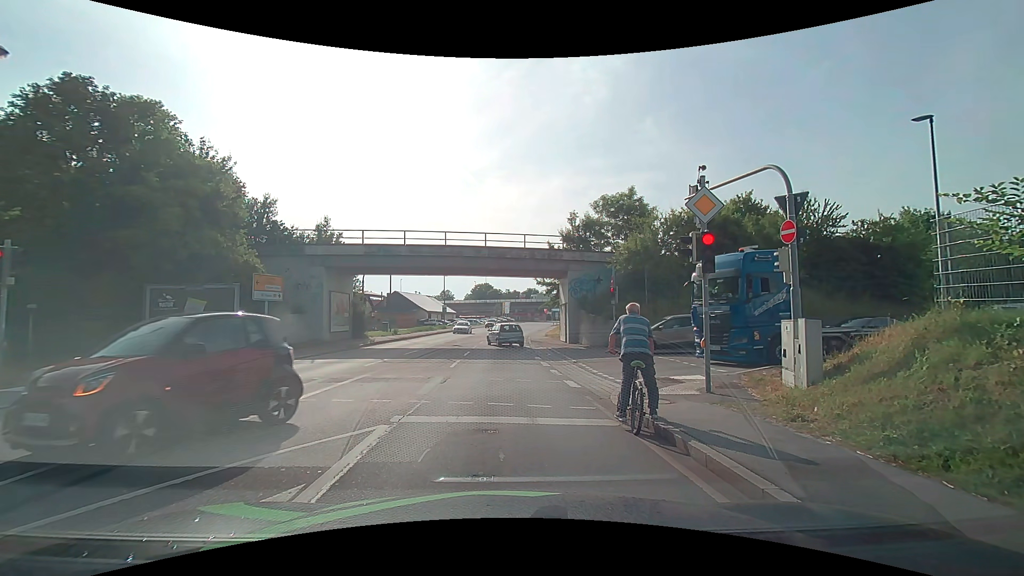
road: primary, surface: asphalt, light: Day
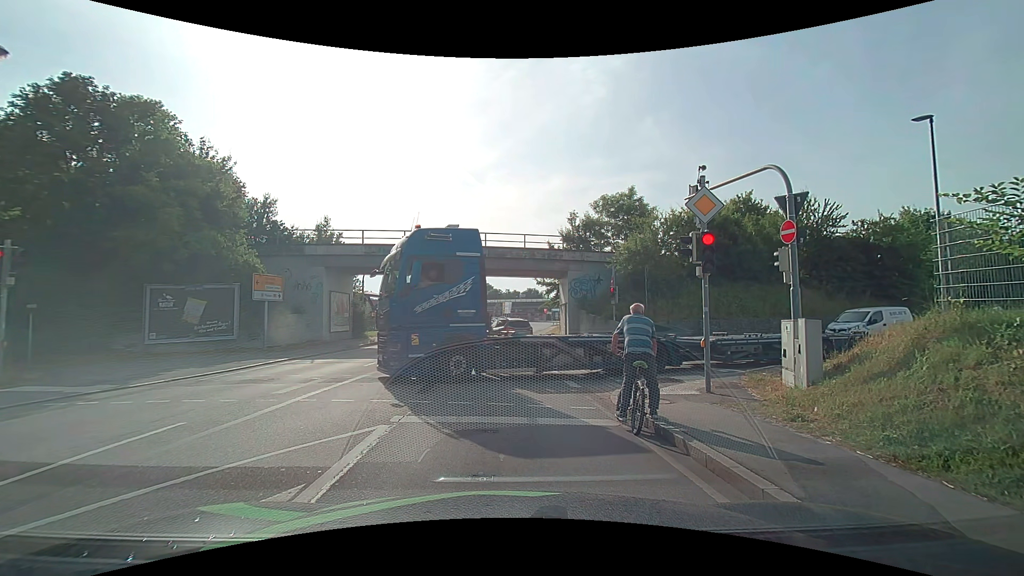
(0.0, 0.0) m; 0°
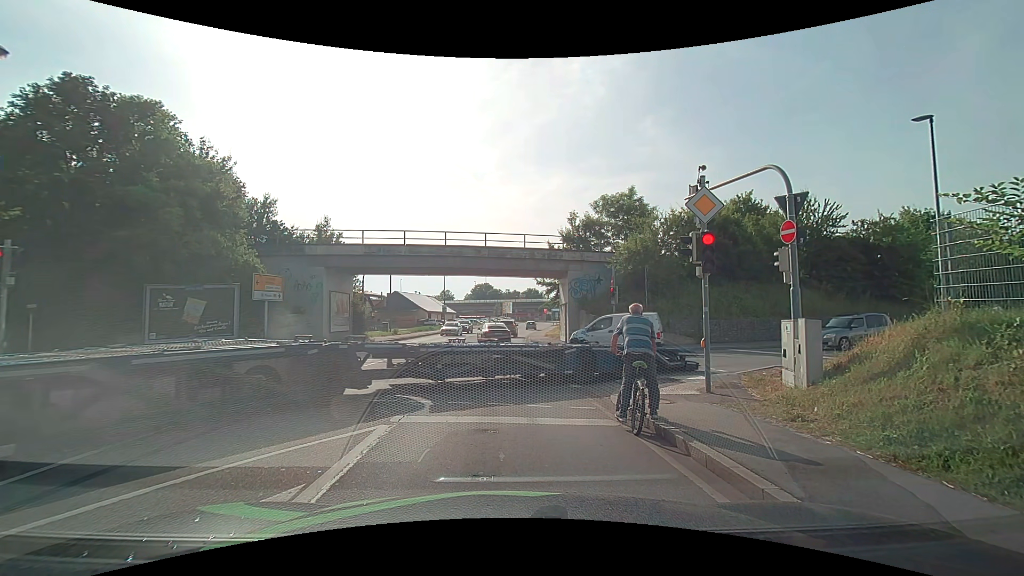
(0.0, 0.0) m; 0°
(0, +10) (0, +20) (0, +30) (0, +40) (0, +50) (+1, +60) (+2, +70) (+3, +80) (+4, +90) (+4, +100) m
